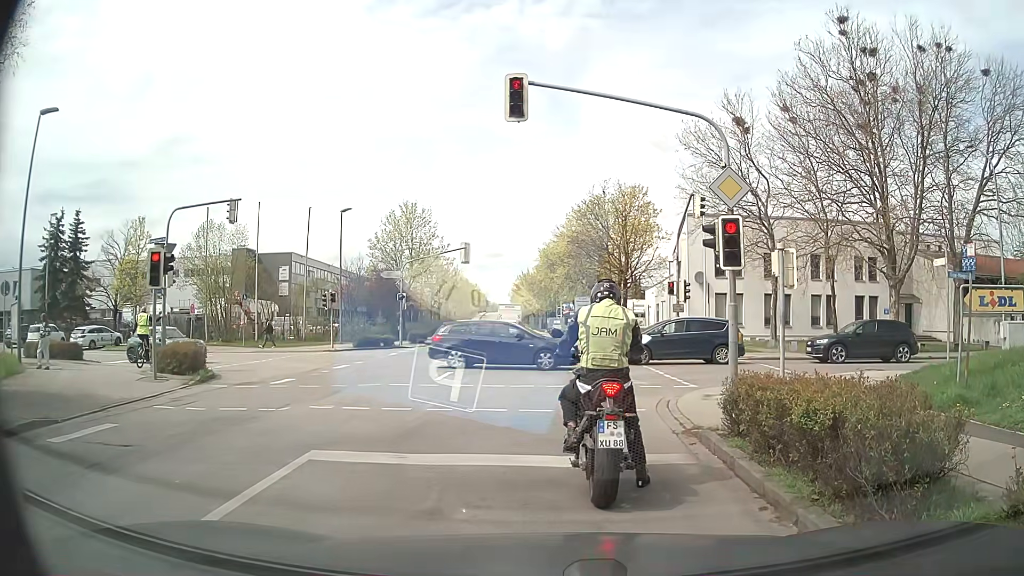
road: secondary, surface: asphalt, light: Day
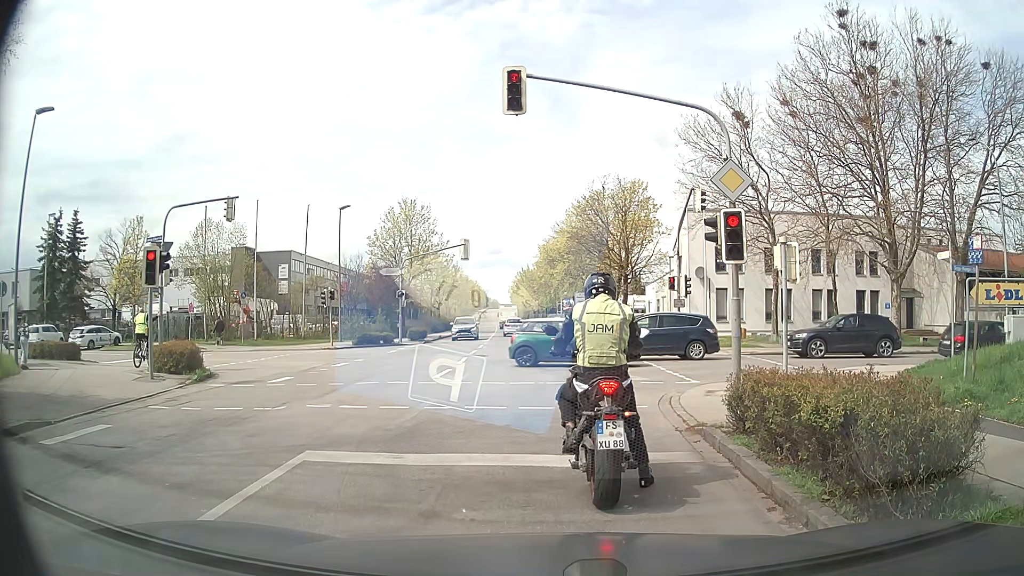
(0.0, +0.3) m; 0°
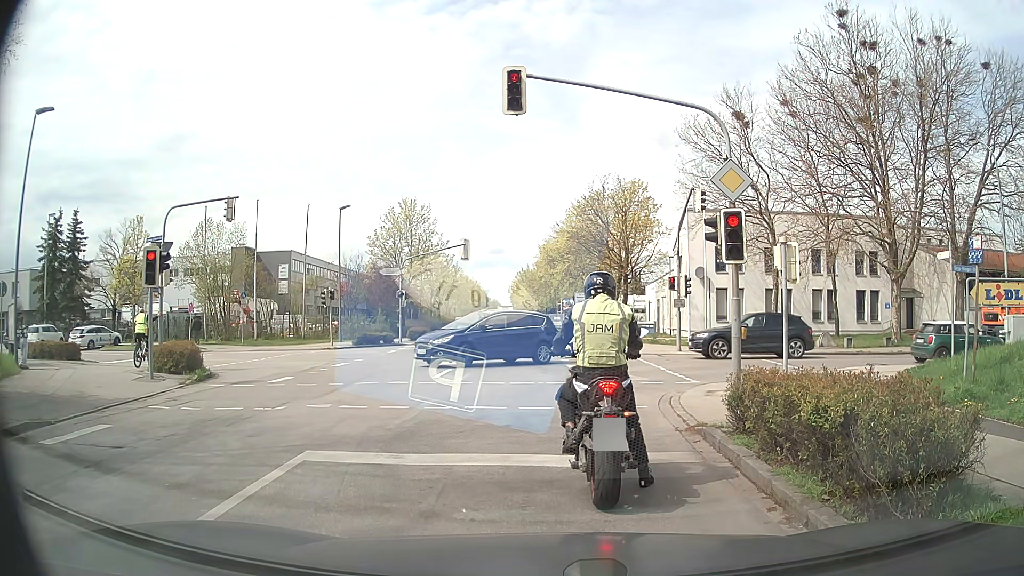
(0.0, 0.0) m; 0°
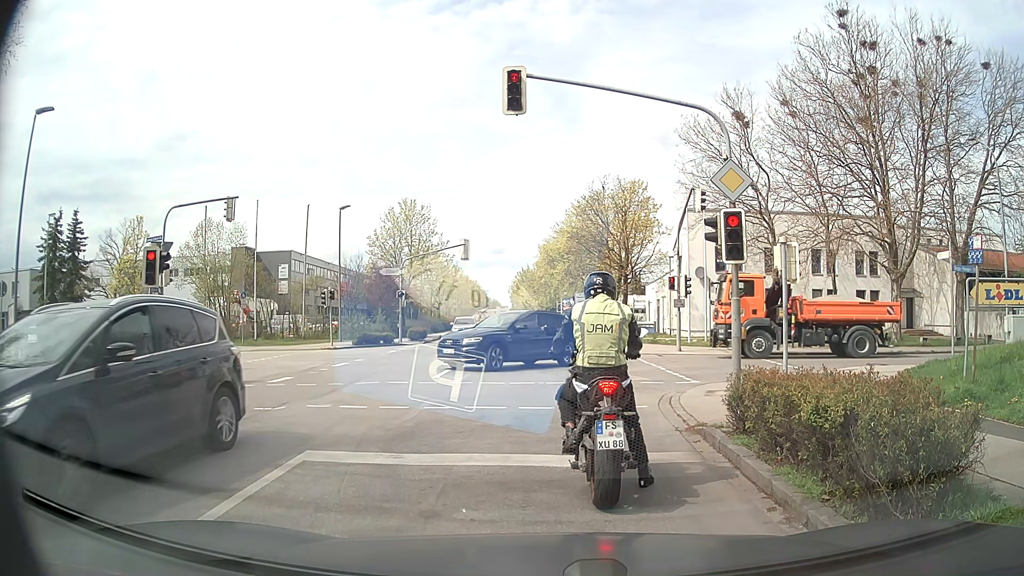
(0.0, 0.0) m; 0°
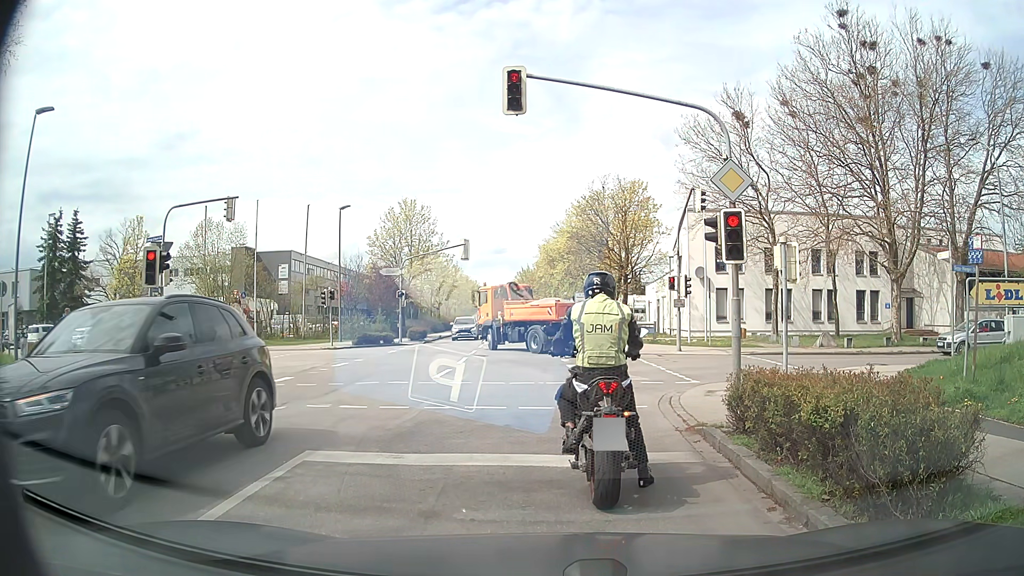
(0.0, 0.0) m; 0°
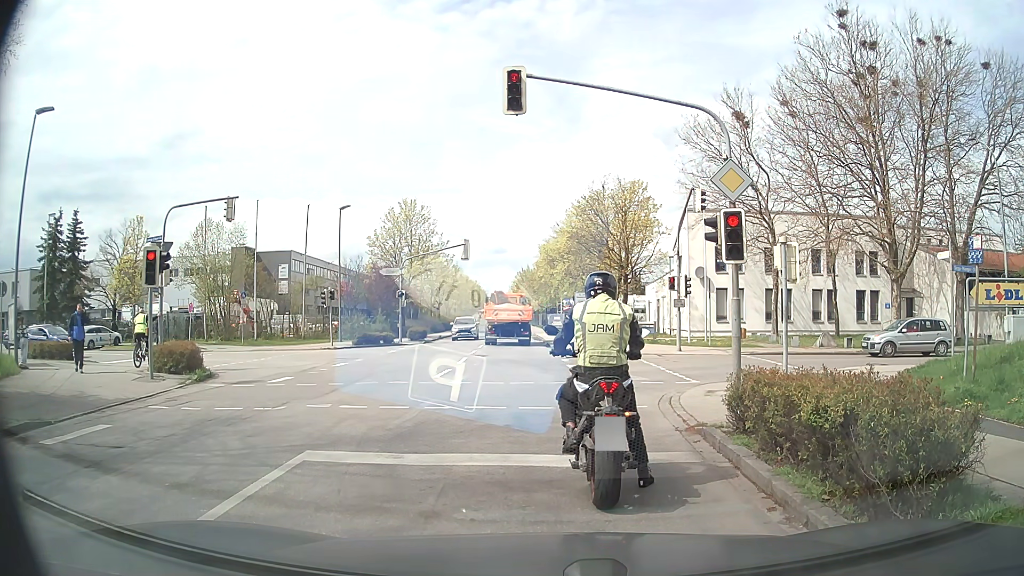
(0.0, 0.0) m; 0°
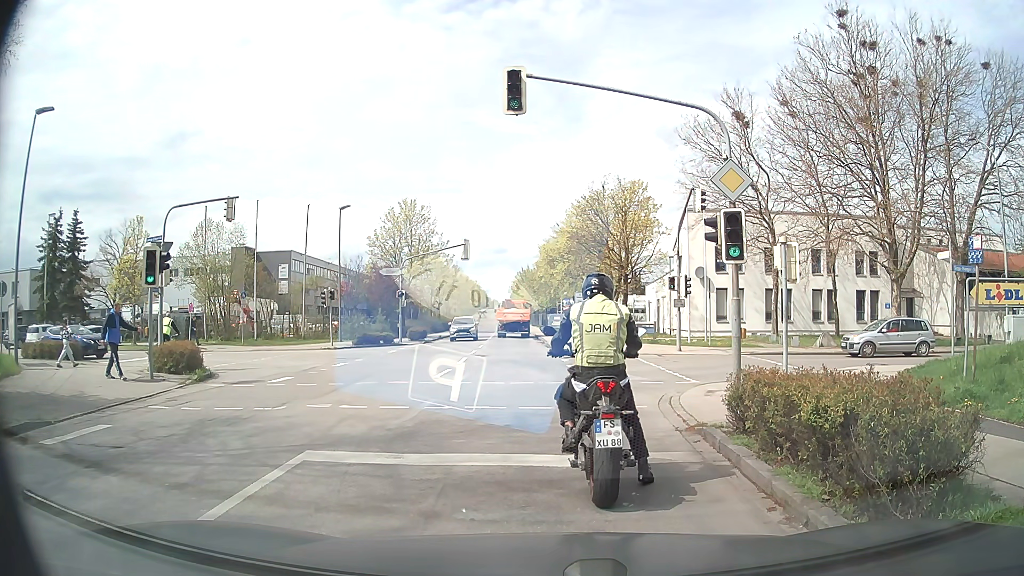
(0.0, 0.0) m; 0°
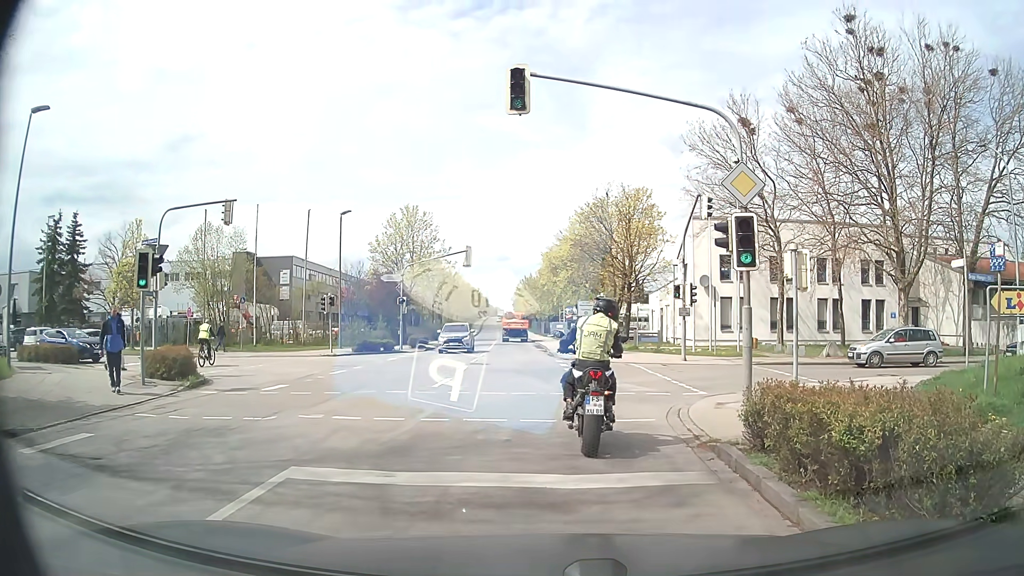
(0.0, +0.6) m; 0°
(0, +10) (+2, +19) (+12, +23) (+22, +22) (+31, +22) (+41, +21) (+51, +20) (+61, +20) (+71, +19) (+81, +19) m
